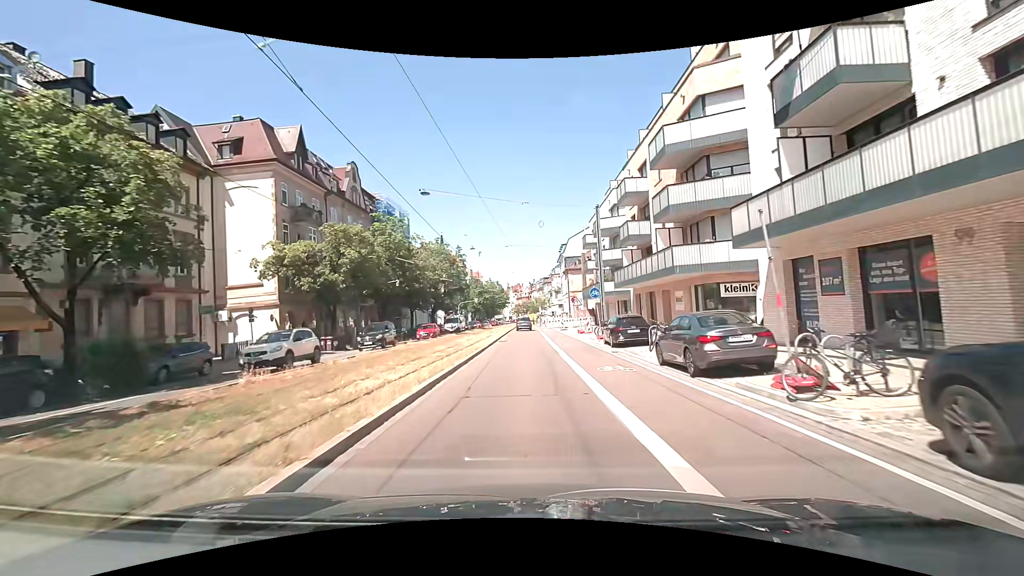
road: primary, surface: asphalt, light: Day
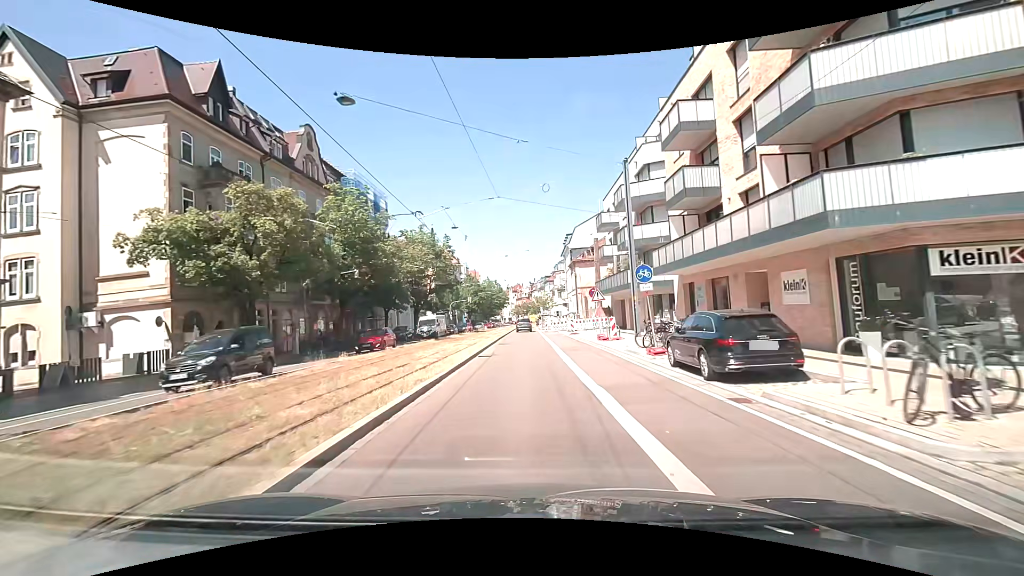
(-0.1, +12.1) m; -1°
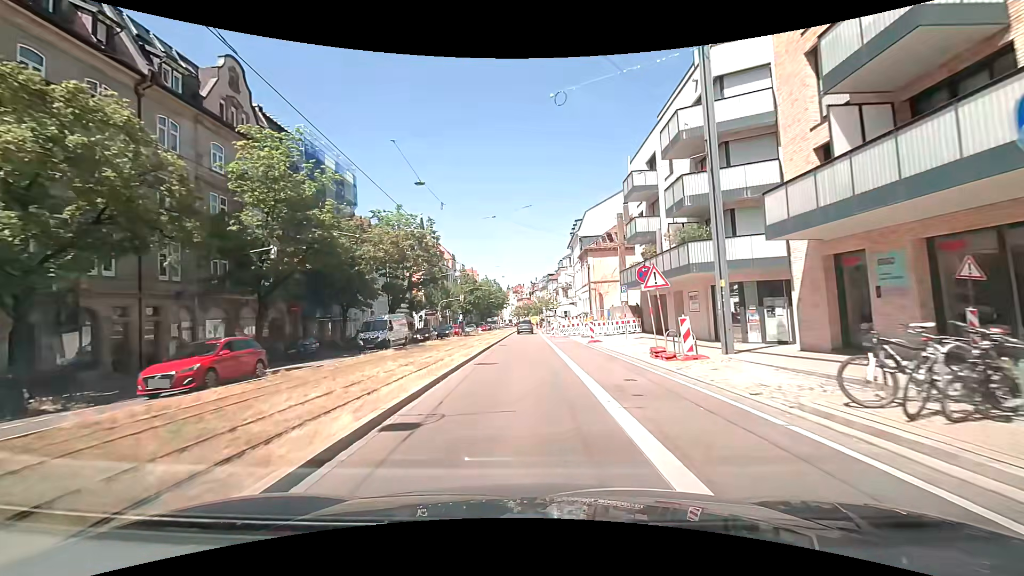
(0.0, +12.7) m; -1°
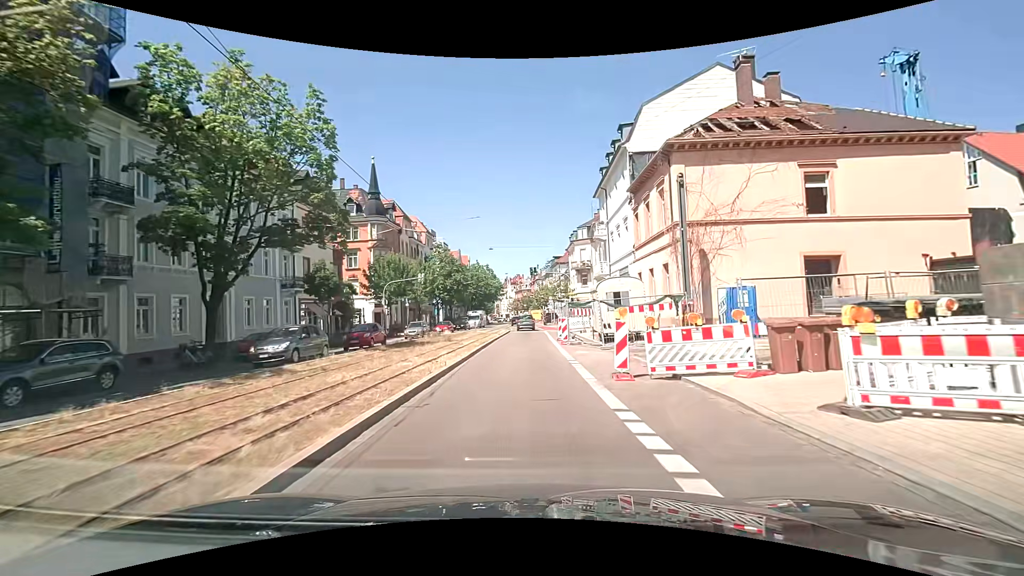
(+0.5, +30.9) m; +1°
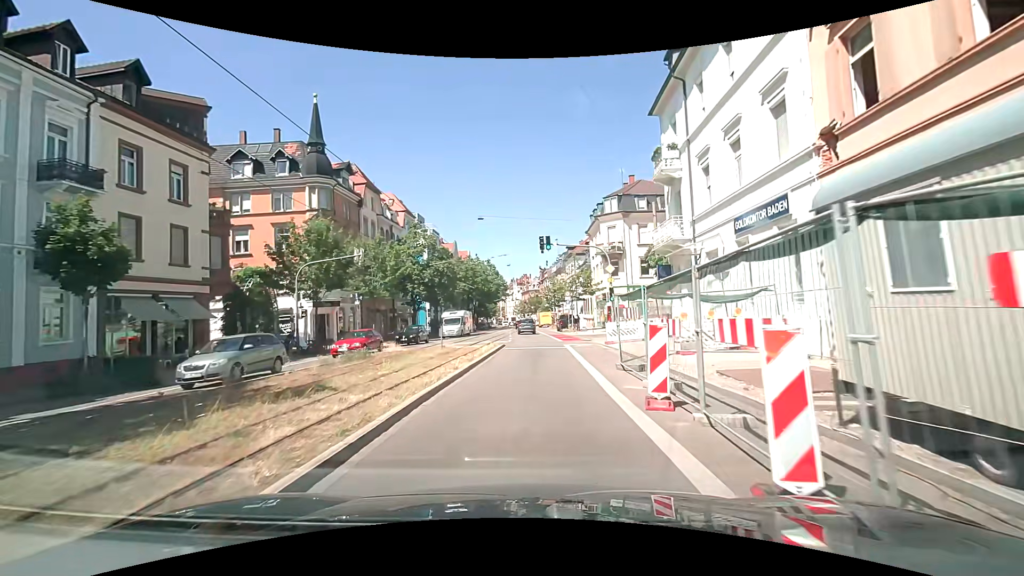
(-0.2, +20.1) m; -2°
